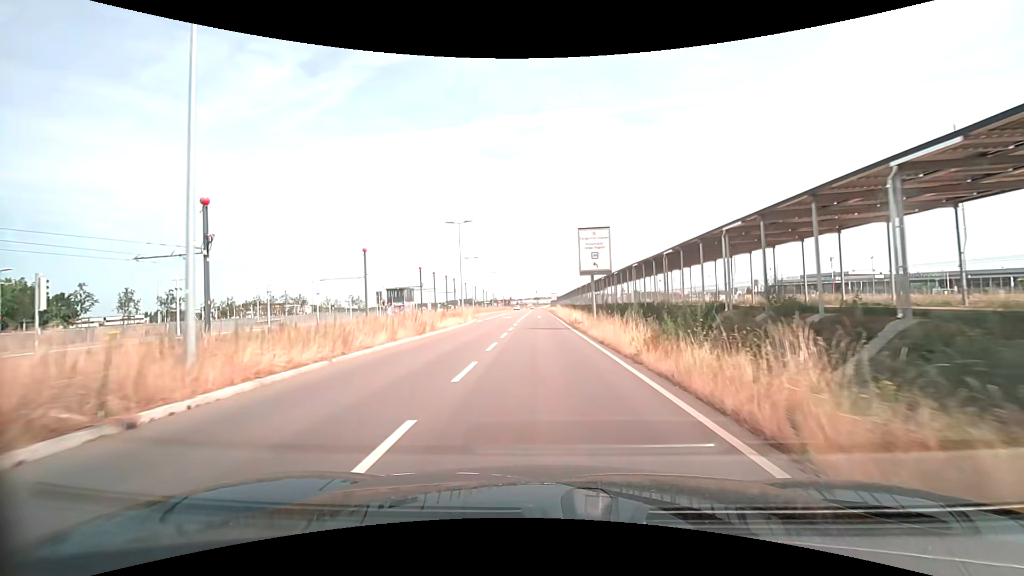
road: secondary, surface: asphalt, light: Day
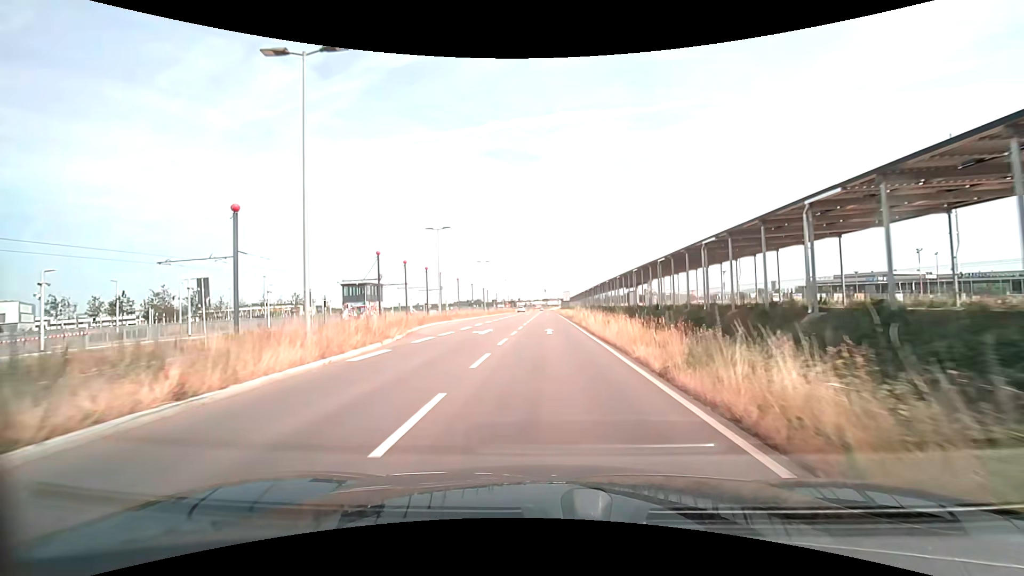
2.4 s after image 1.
(-0.4, +28.4) m; -1°
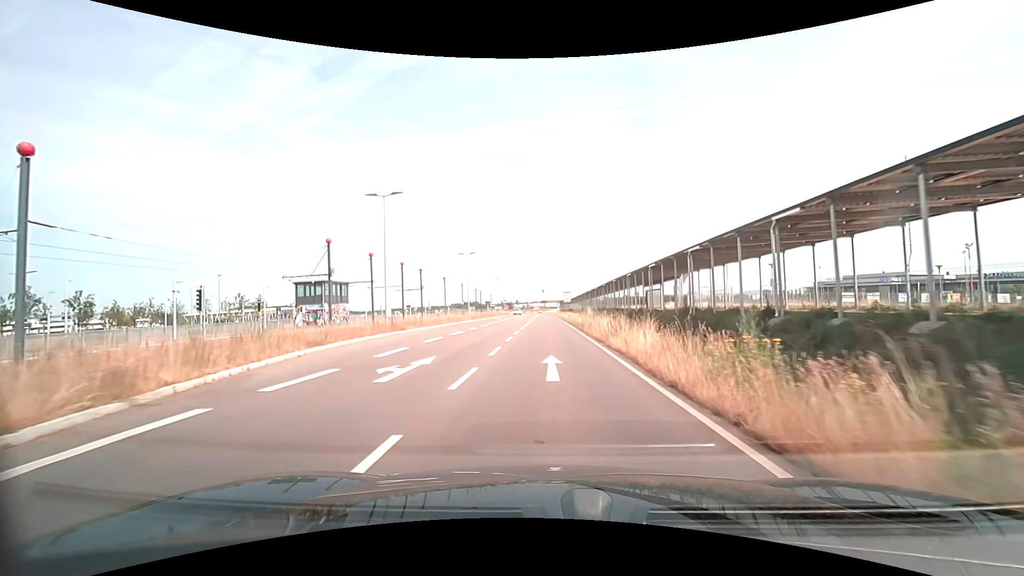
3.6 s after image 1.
(0.0, +14.3) m; 0°
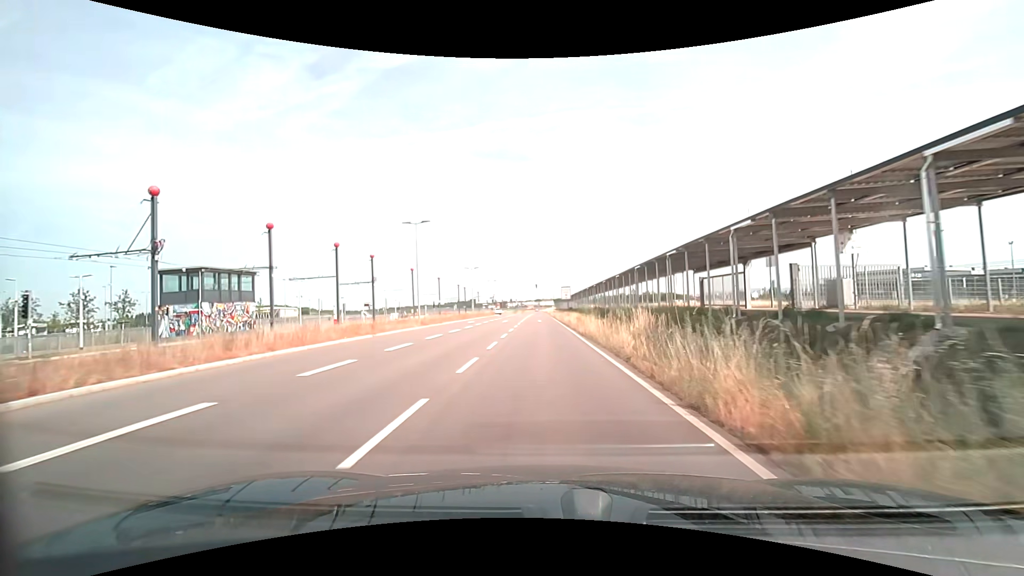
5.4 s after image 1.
(+0.1, +22.1) m; 0°
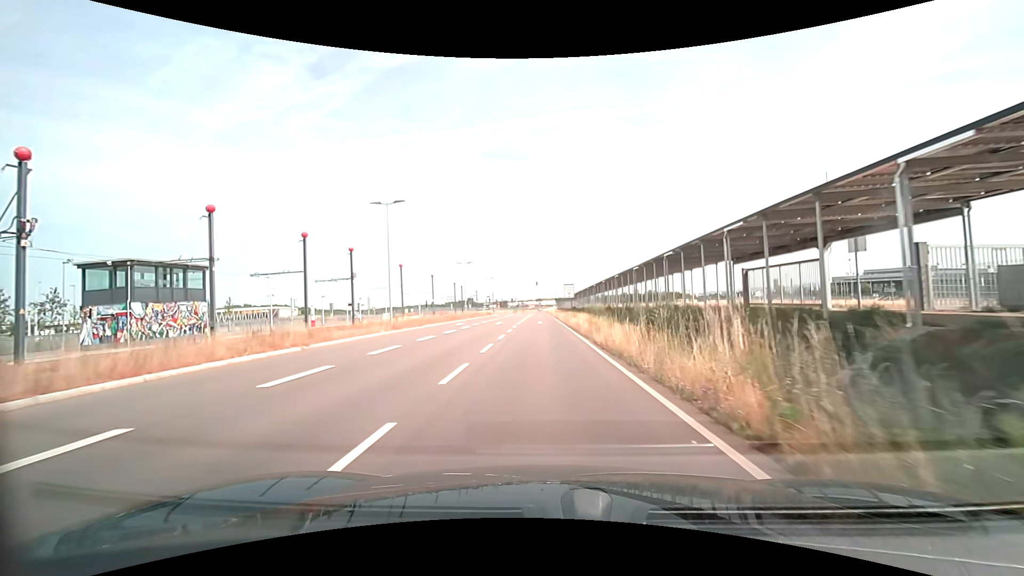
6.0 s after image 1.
(0.0, +7.5) m; 0°
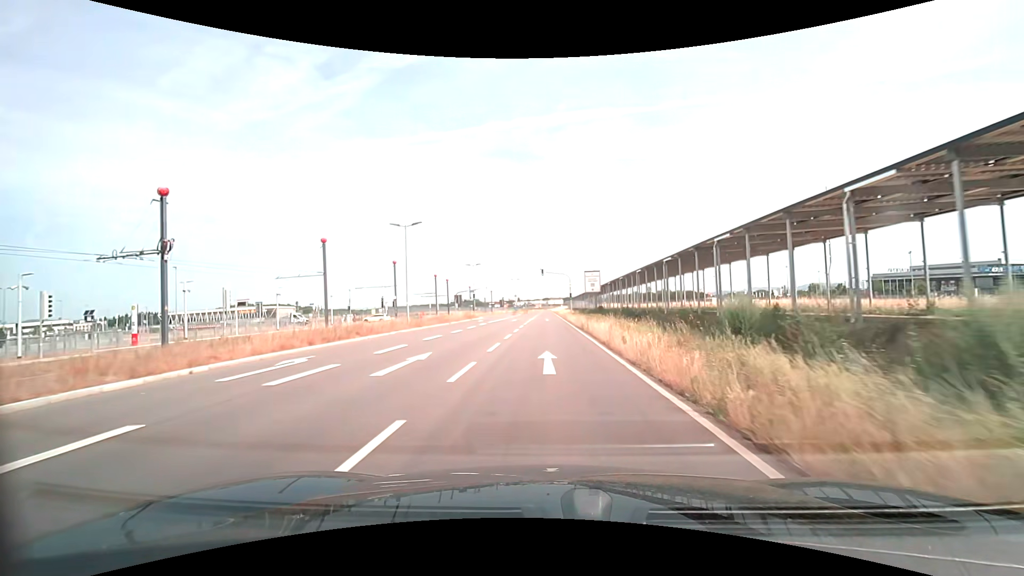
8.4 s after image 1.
(-0.3, +30.1) m; -1°
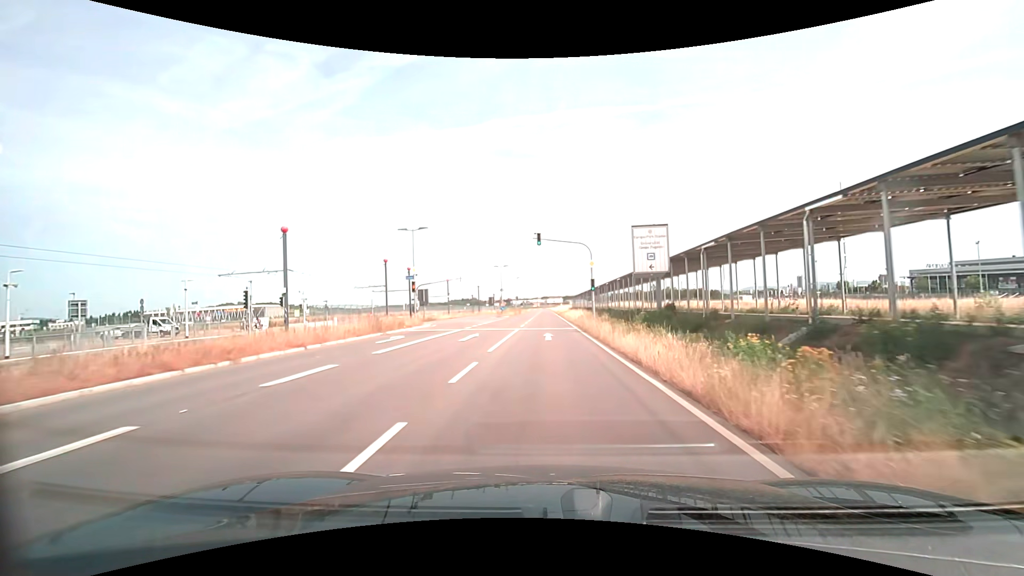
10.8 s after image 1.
(-0.1, +30.1) m; 0°
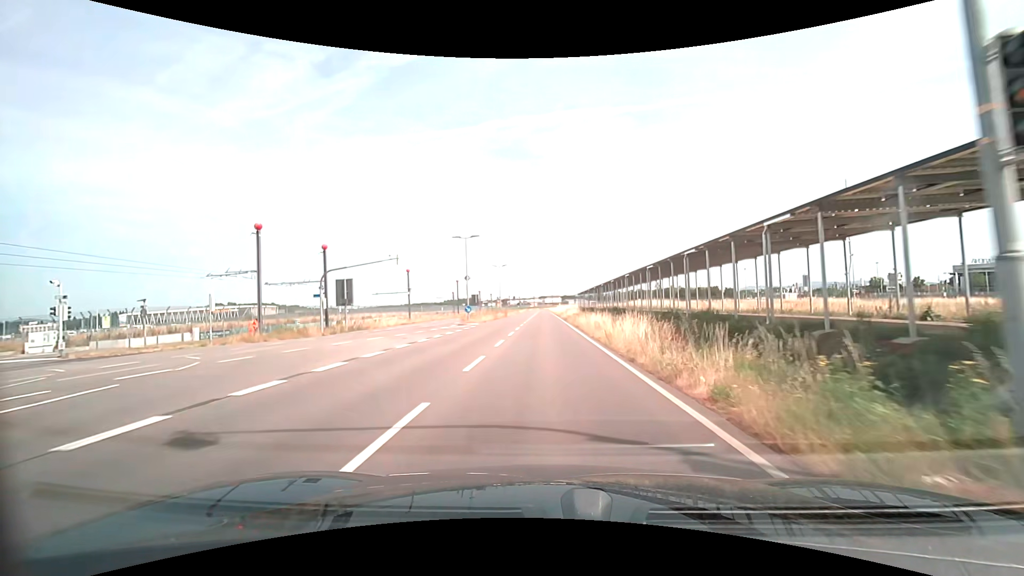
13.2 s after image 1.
(0.0, +29.8) m; 0°
(0, +10) (0, +20) (0, +30) (0, +40) (0, +50) (0, +60) (0, +70) (0, +80) (0, +90) (0, +100) m
